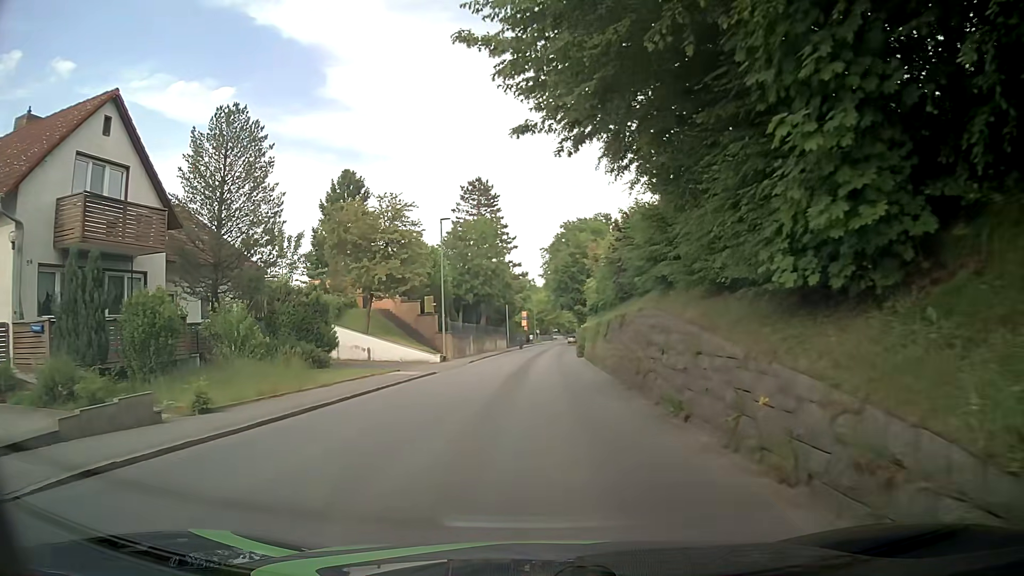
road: tertiary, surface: asphalt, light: Day
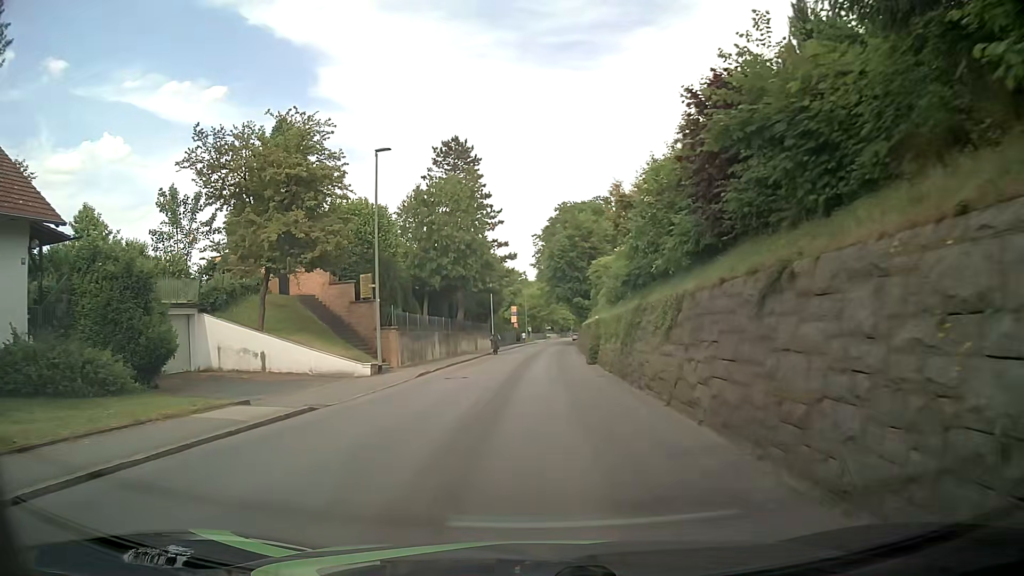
(0.0, +14.4) m; +1°
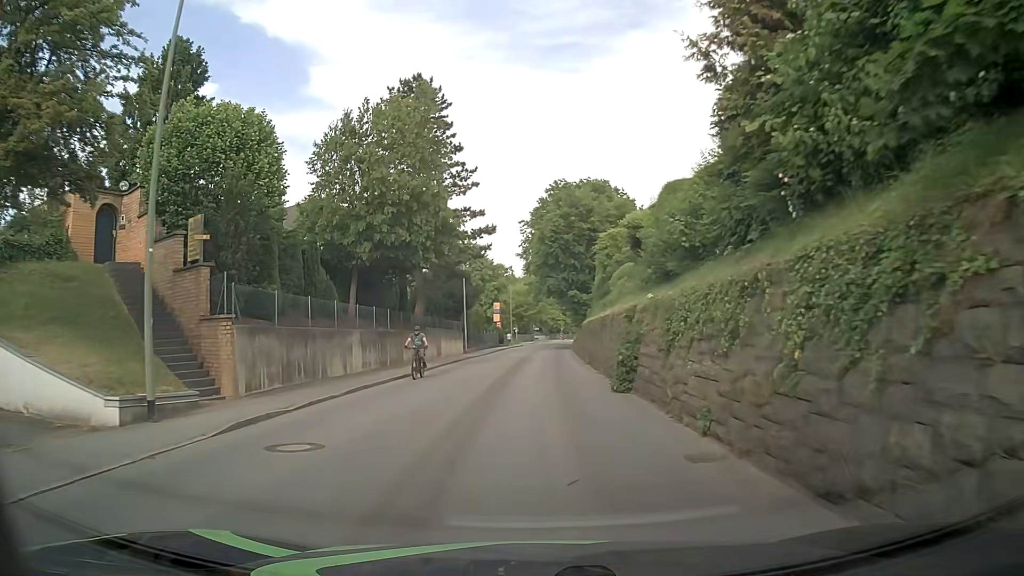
(+0.1, +14.4) m; 0°
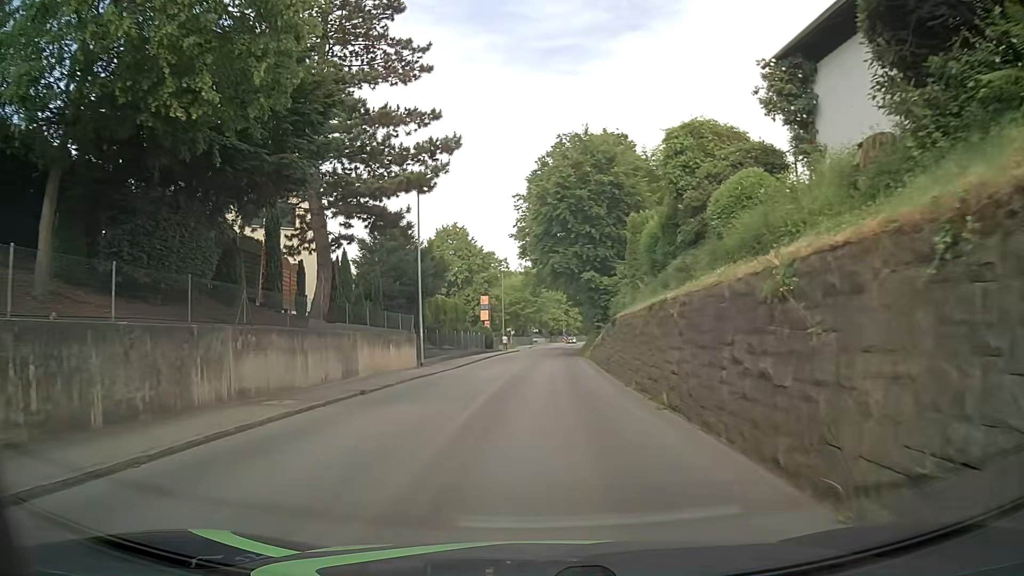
(+0.2, +19.1) m; +1°
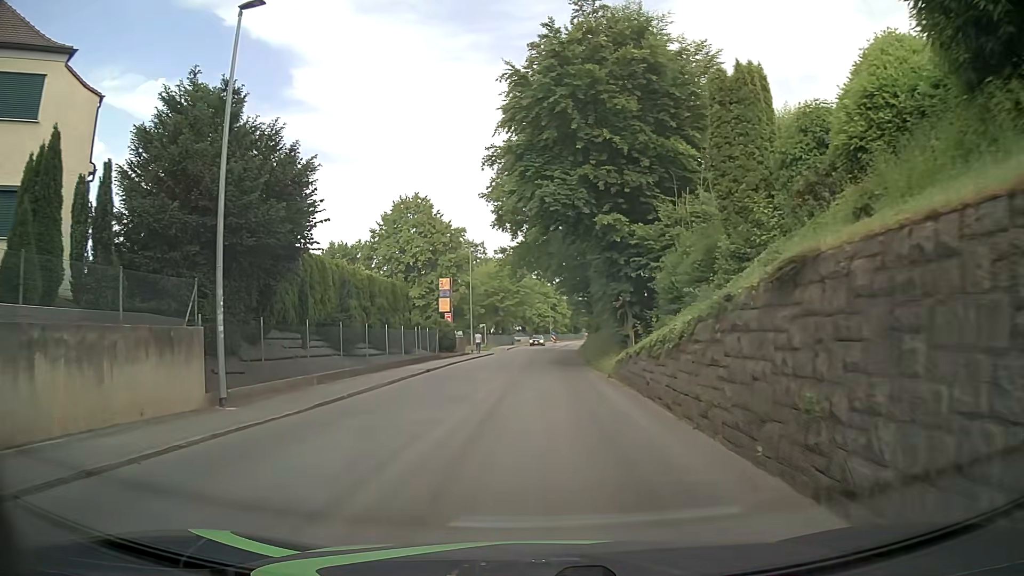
(+0.2, +19.1) m; +1°
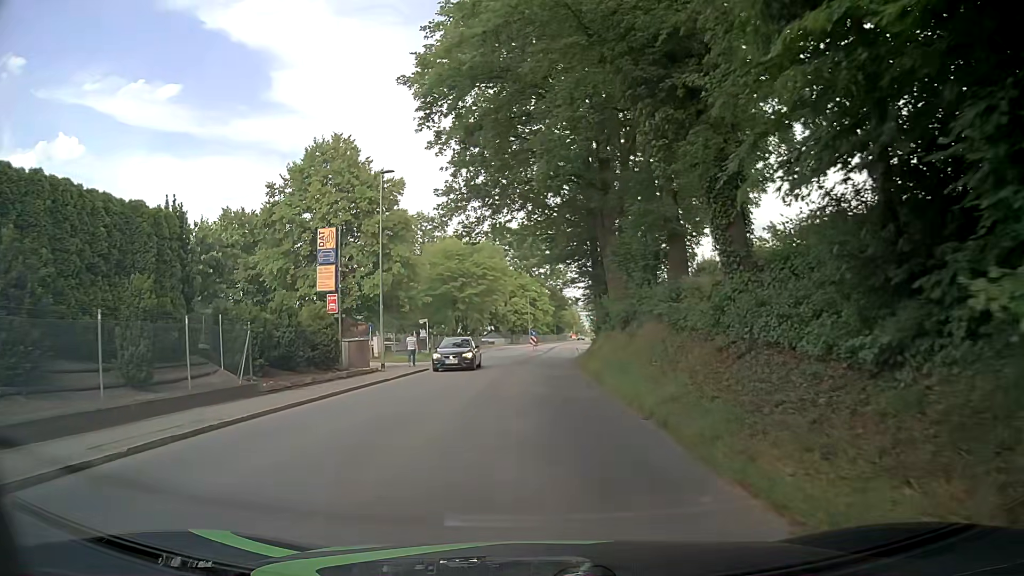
(+0.5, +23.9) m; +1°
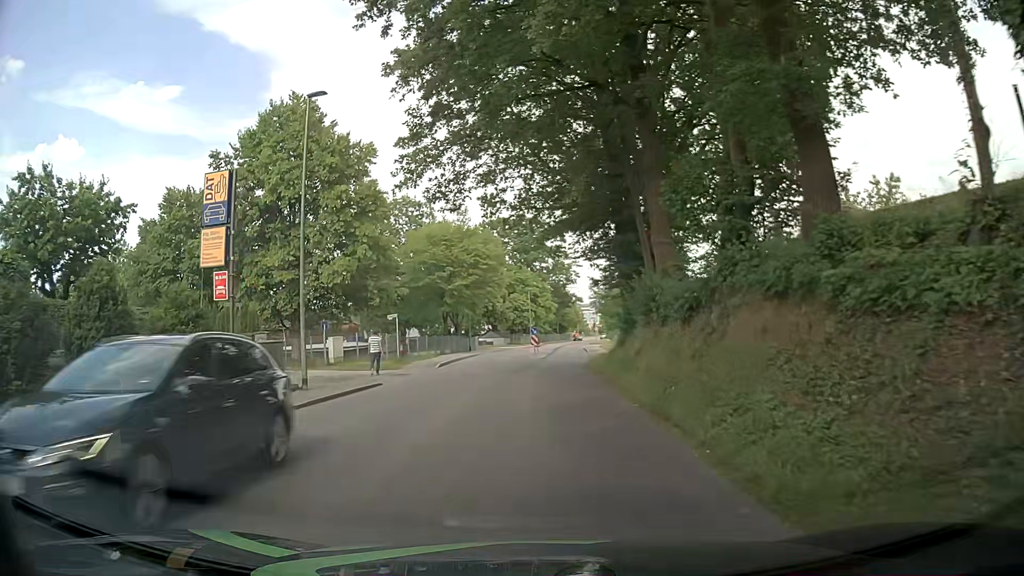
(+0.2, +9.6) m; +1°
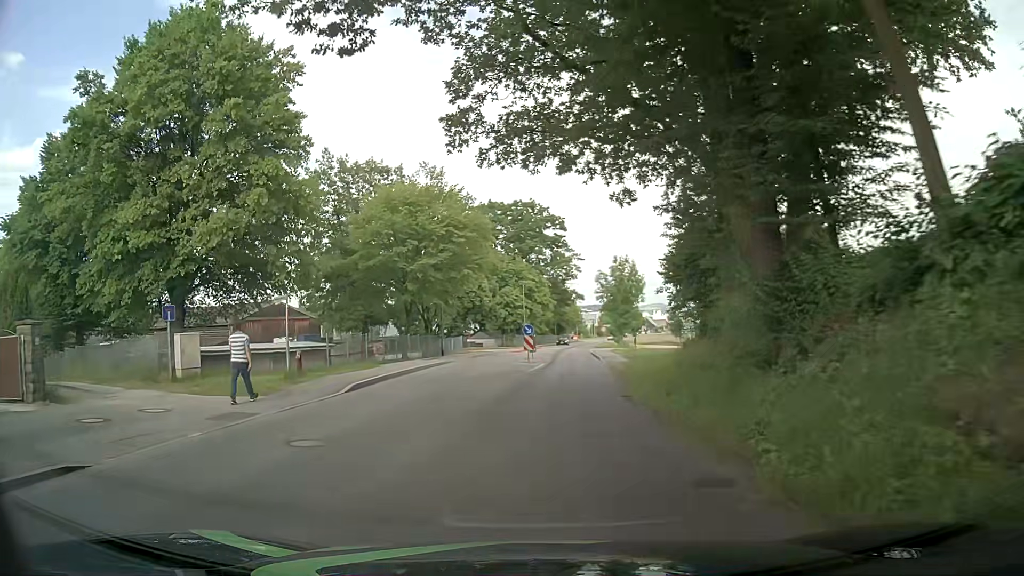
(0.0, +14.5) m; +1°
(0, +10) (0, +20) (+1, +30) (+1, +40) (+2, +50) (+2, +60) (+3, +70) (+3, +80) (+4, +90) (+5, +100) m
